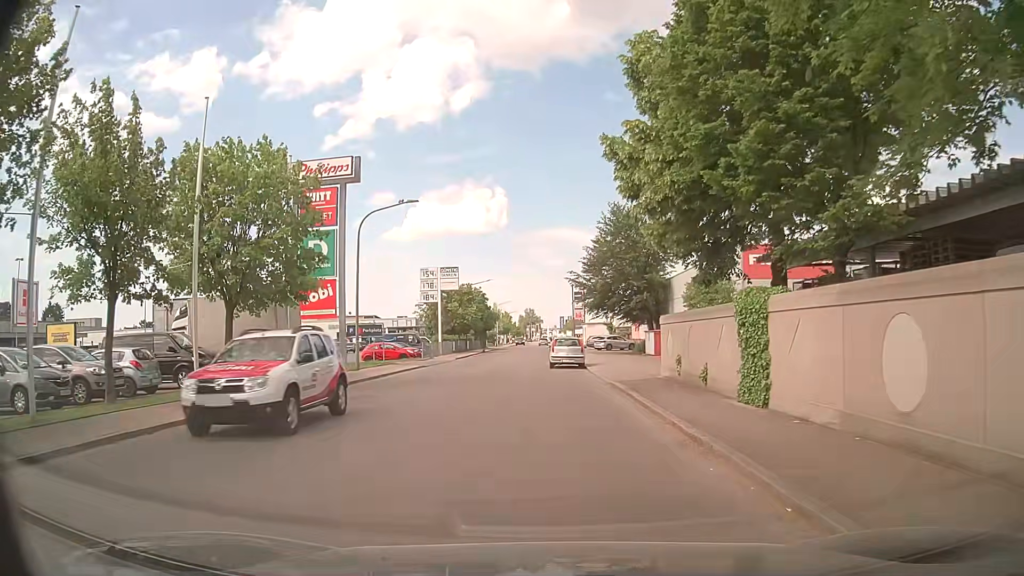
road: residential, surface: asphalt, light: Day
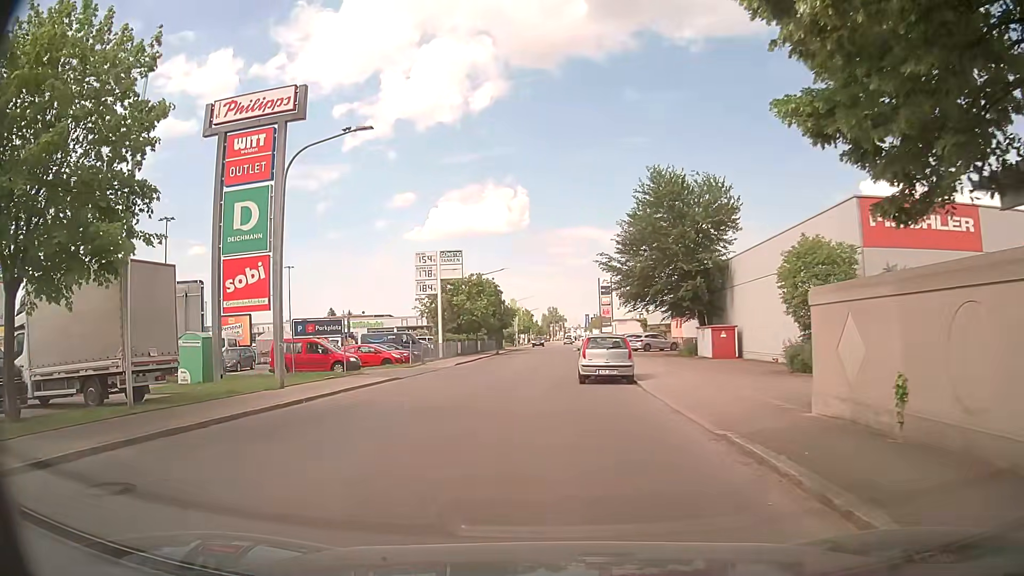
(+0.1, +11.2) m; -1°
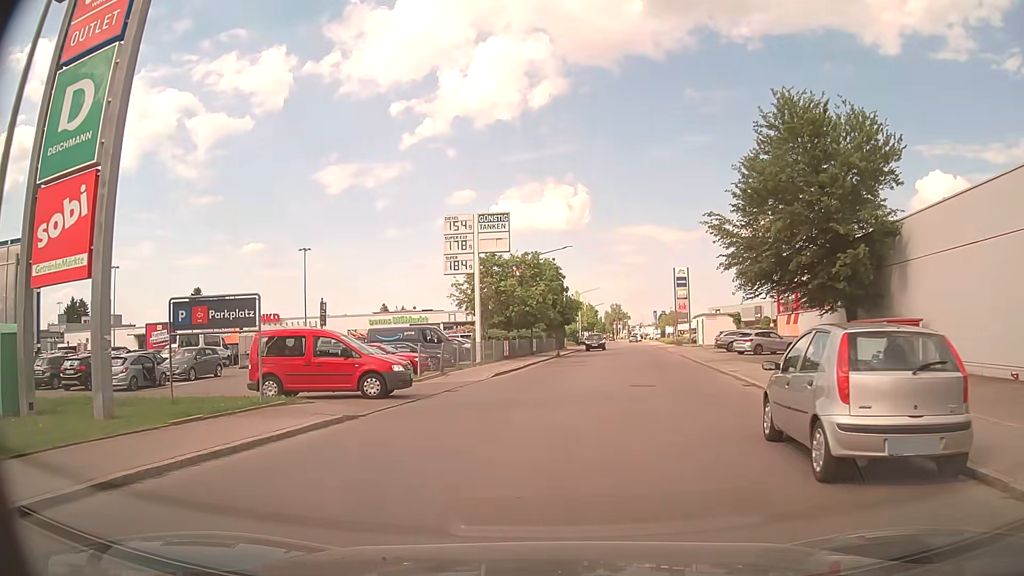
(-0.9, +13.8) m; -6°
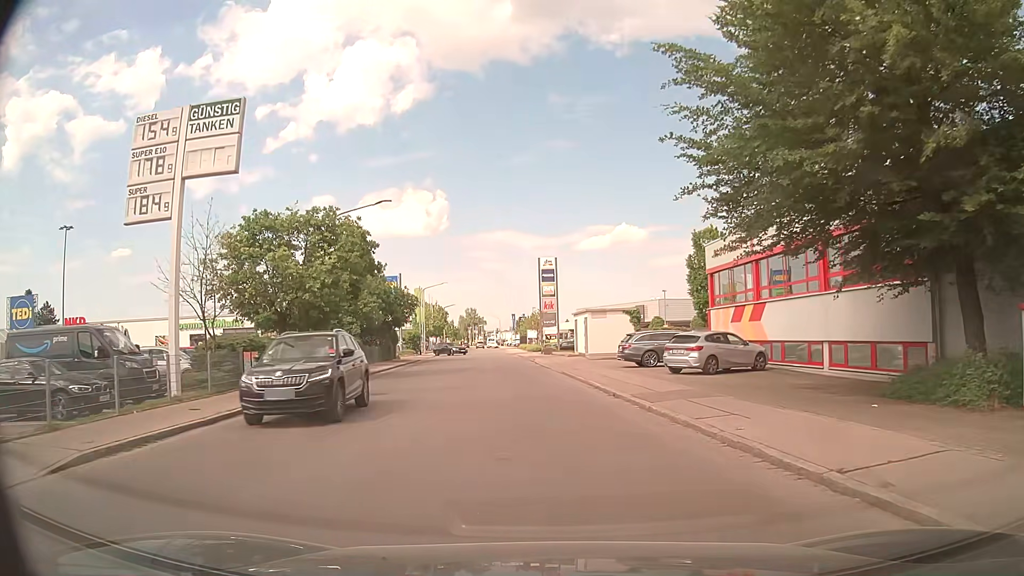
(+2.3, +18.3) m; +12°
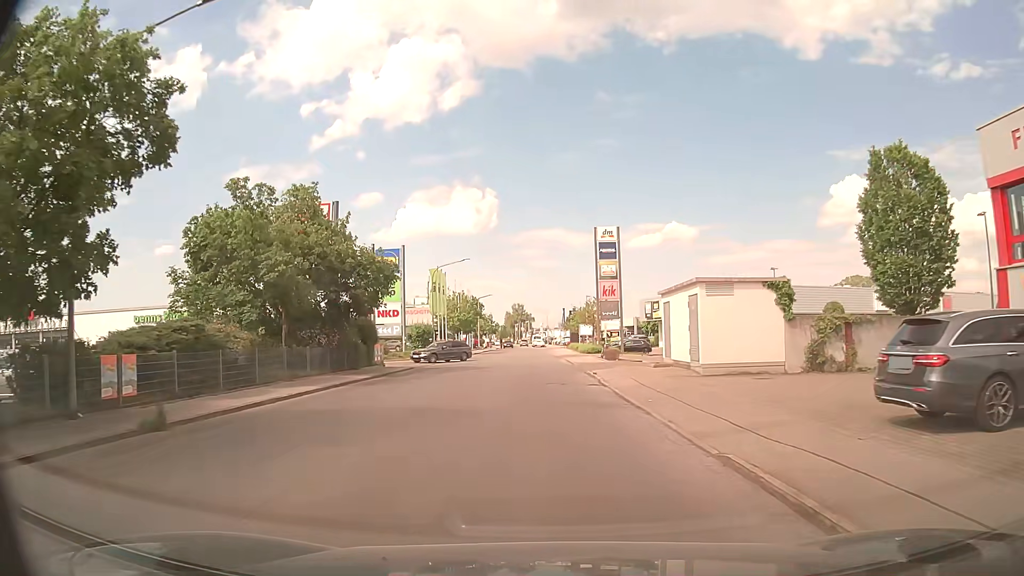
(-0.4, +20.7) m; -3°
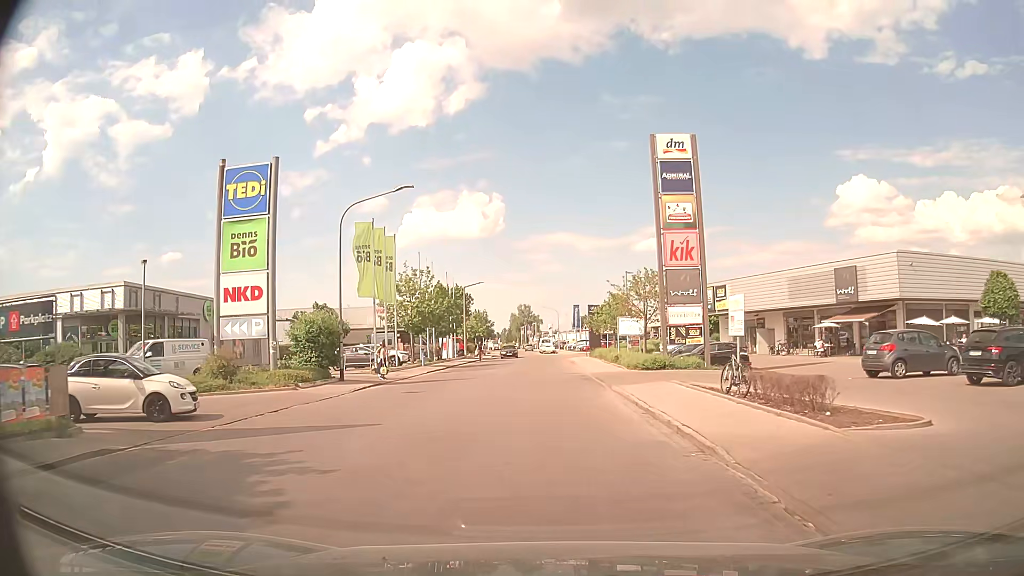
(-0.5, +27.2) m; -1°
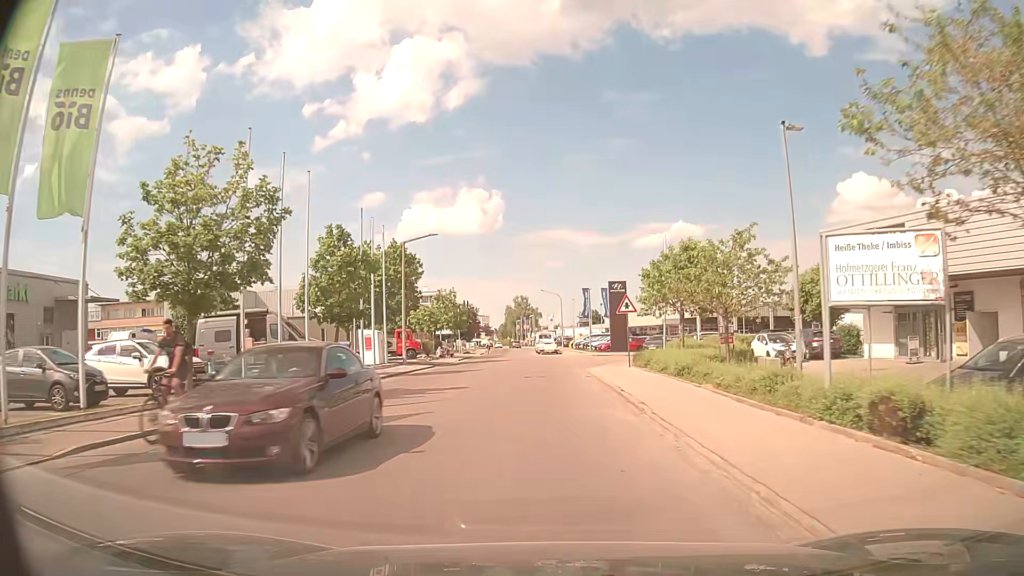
(0.0, +30.2) m; 0°
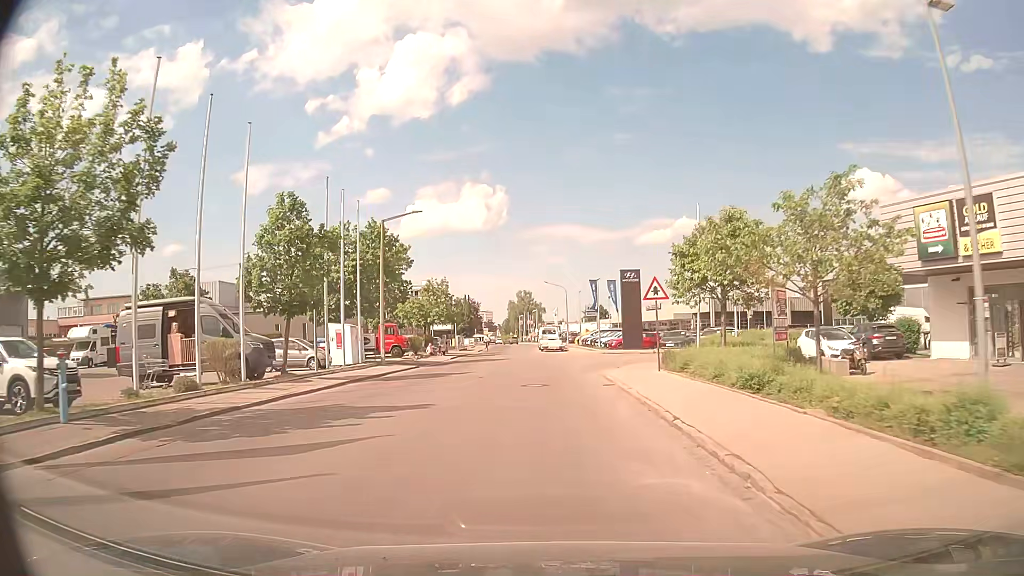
(0.0, +6.4) m; 0°
(0, +10) (0, +20) (0, +30) (0, +40) (-1, +50) (-3, +60) (-4, +70) (-3, +80) (-3, +90) (-3, +100) m
